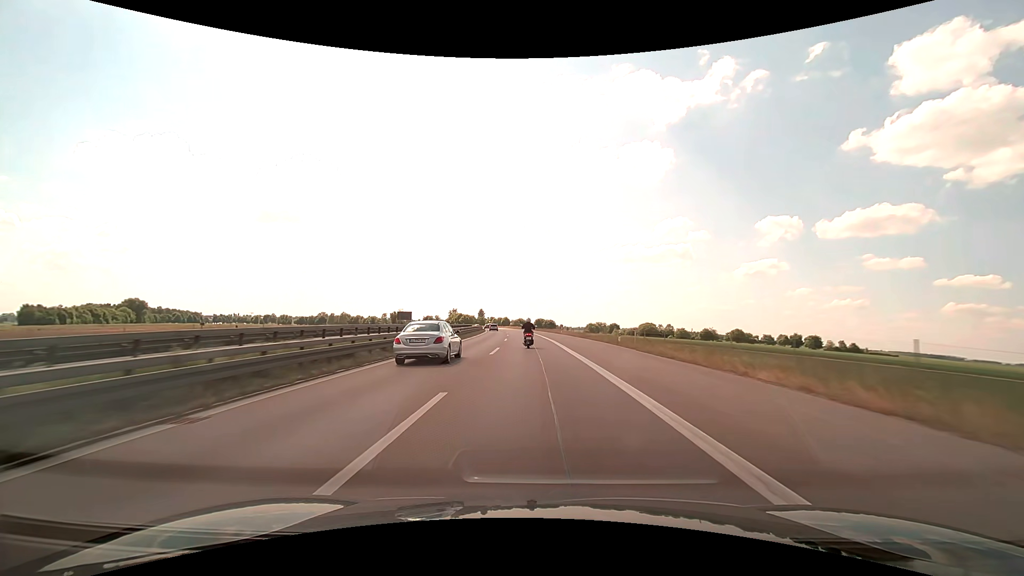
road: motorway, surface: asphalt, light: Day
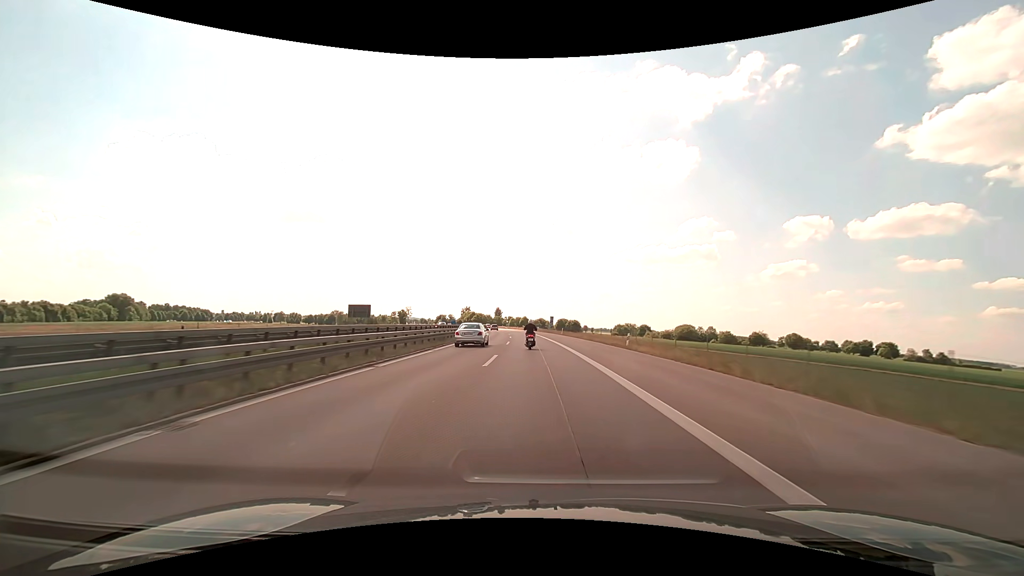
(-1.0, +41.3) m; -2°
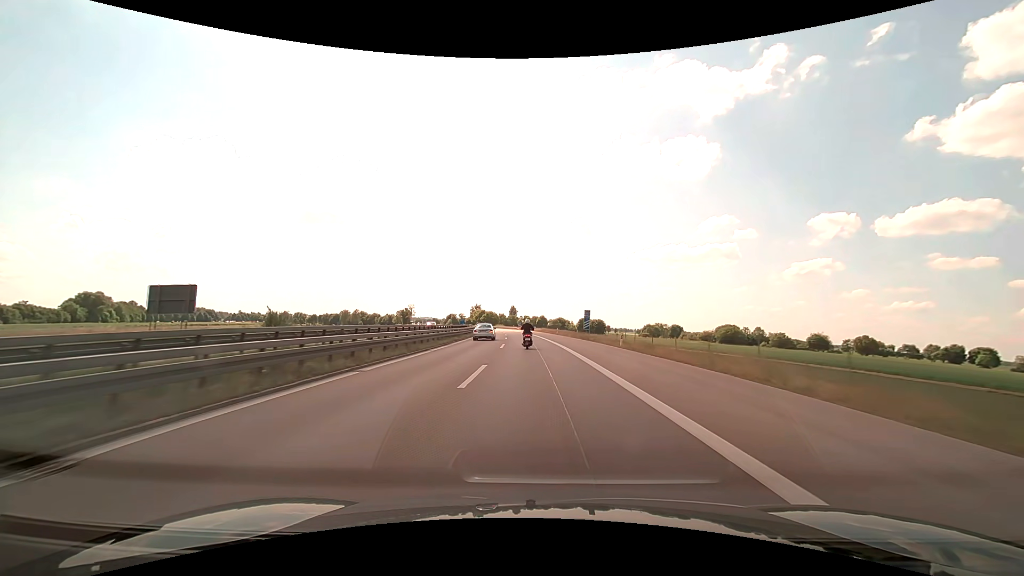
(-0.7, +41.6) m; -2°
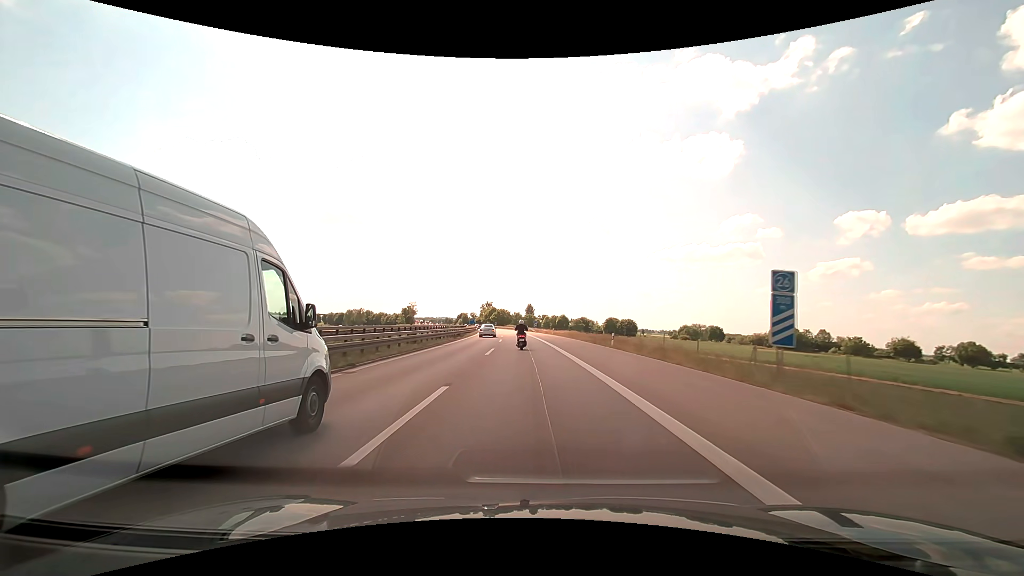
(-0.9, +42.0) m; -2°
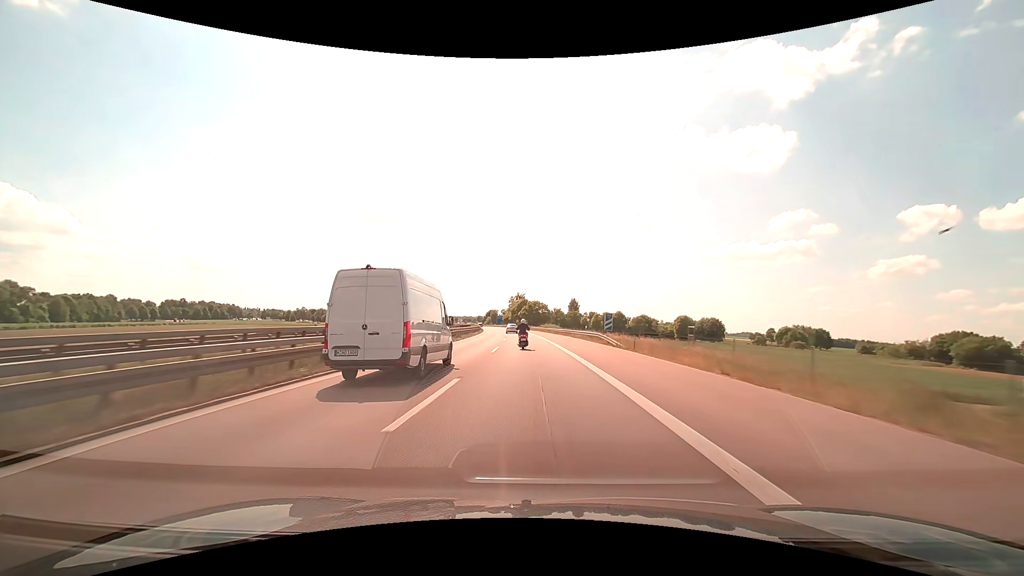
(-3.0, +70.6) m; -4°
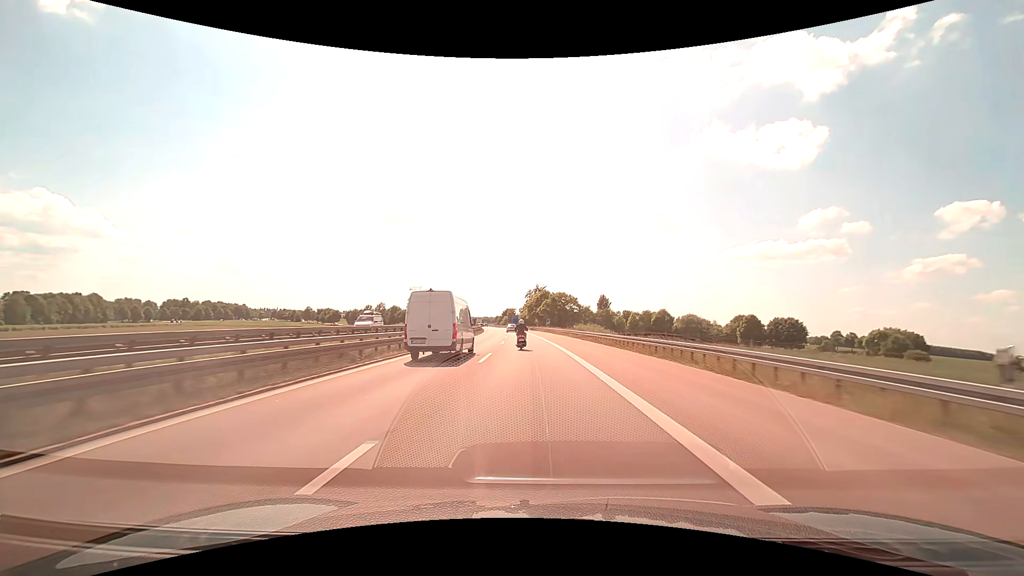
(-0.8, +42.7) m; -3°
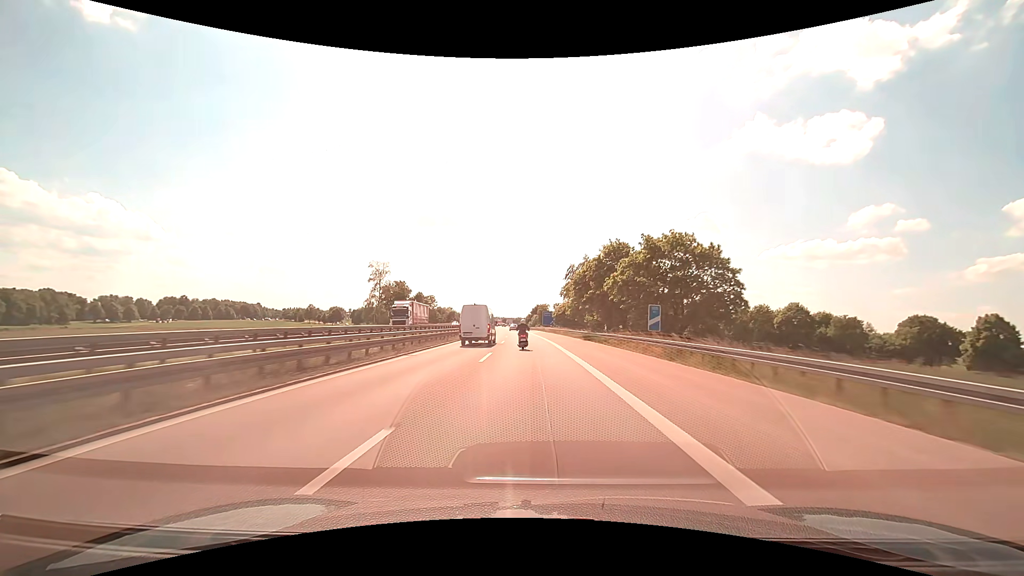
(-2.3, +71.7) m; -4°
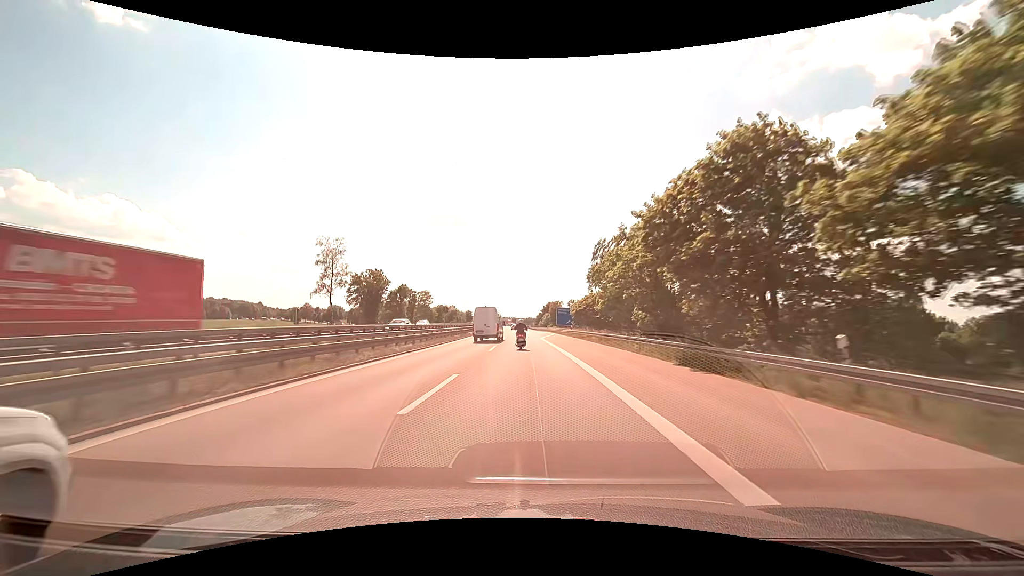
(-0.3, +28.8) m; -1°
(0, +10) (0, +20) (0, +30) (-1, +40) (-1, +50) (-2, +60) (-2, +70) (-3, +80) (-3, +90) (-4, +100) m
